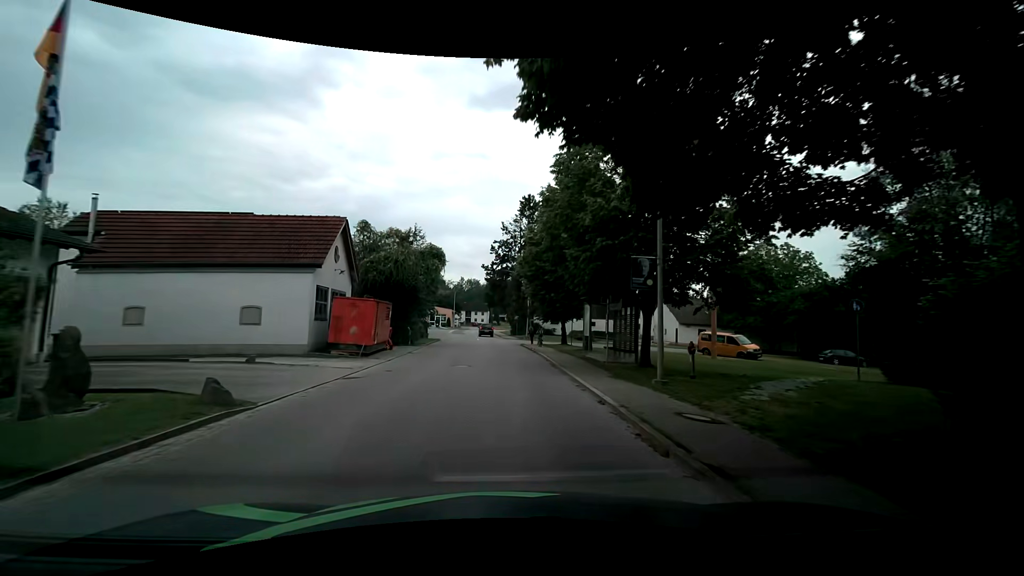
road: tertiary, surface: asphalt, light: Day
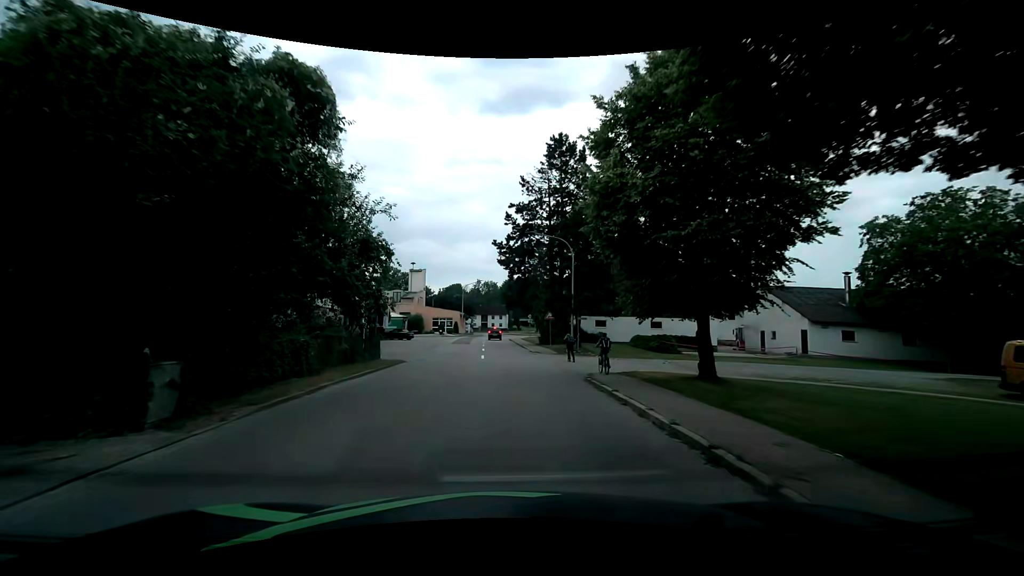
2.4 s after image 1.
(-0.5, +23.7) m; -2°
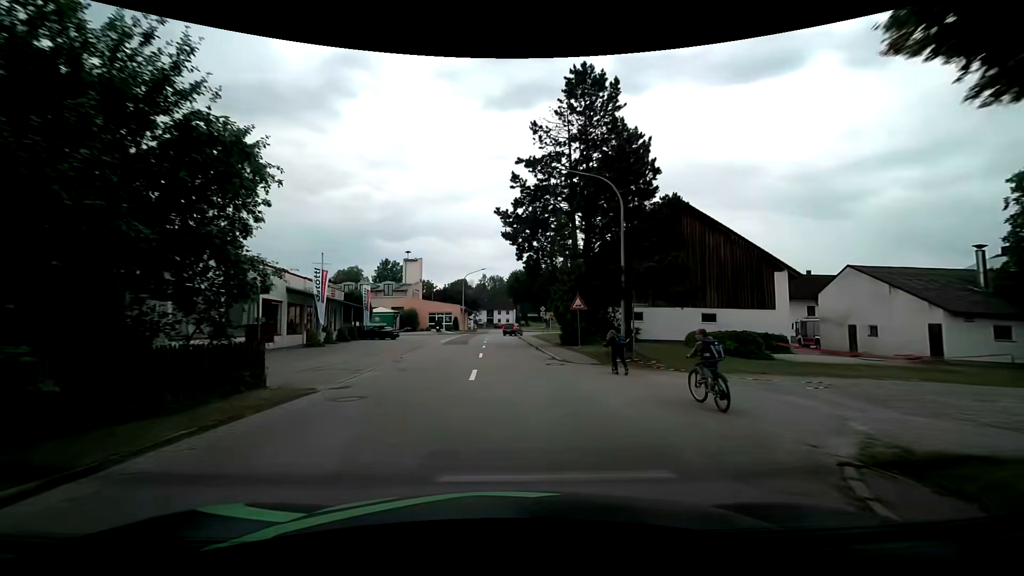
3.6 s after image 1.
(0.0, +11.8) m; -1°
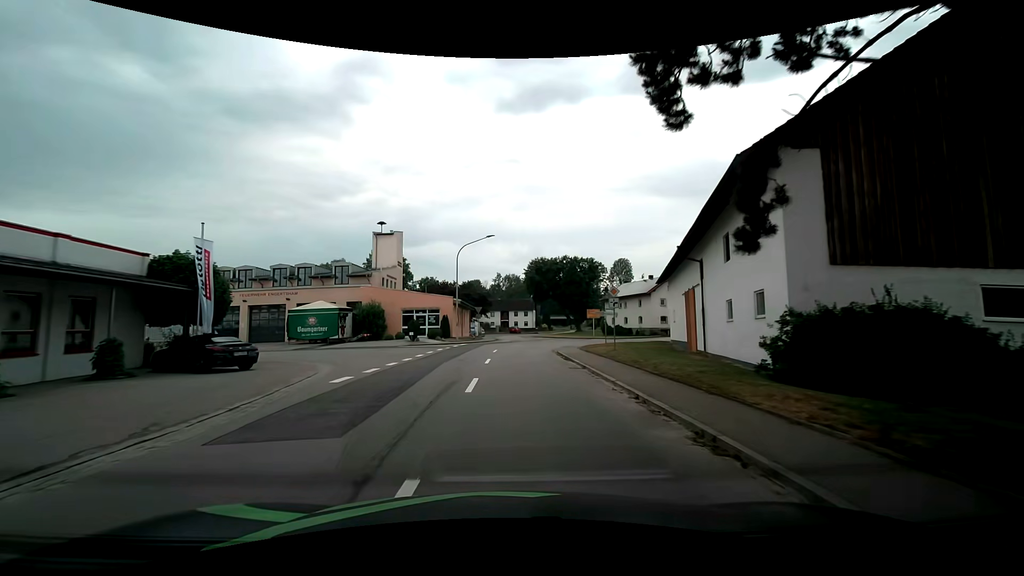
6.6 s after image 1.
(-0.4, +29.4) m; -2°
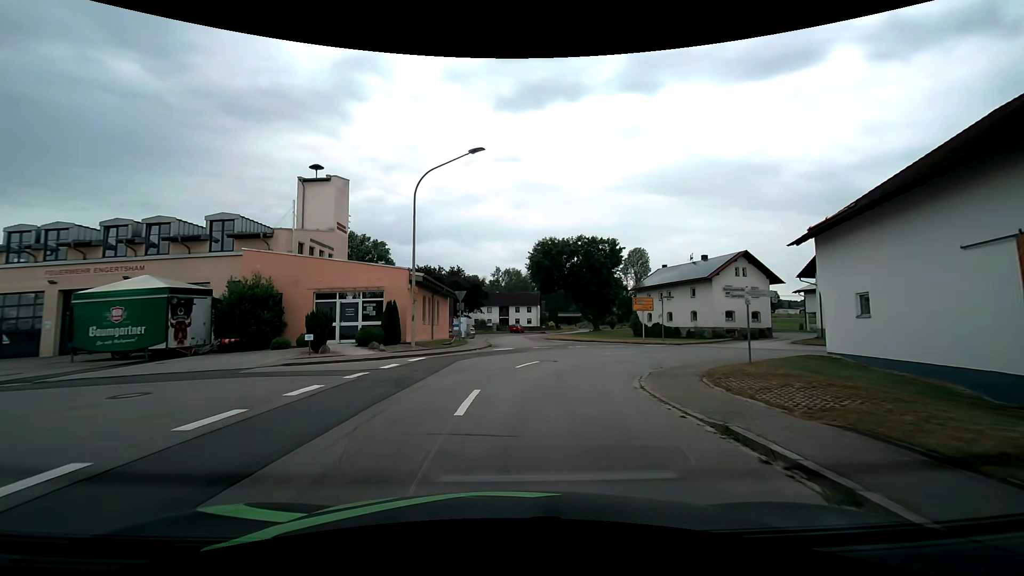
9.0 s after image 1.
(-0.2, +21.1) m; 0°
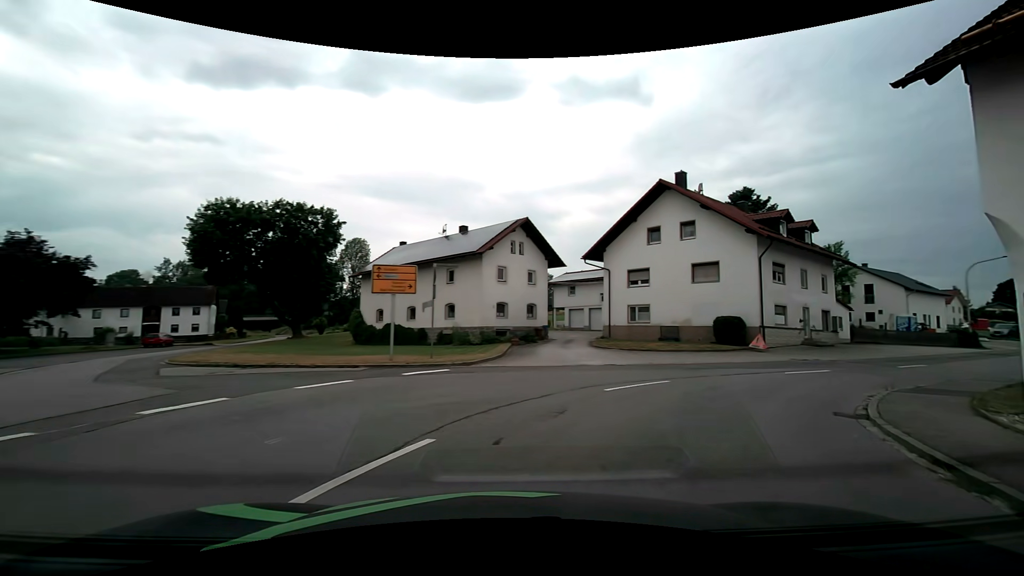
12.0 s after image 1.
(+3.3, +20.6) m; +33°
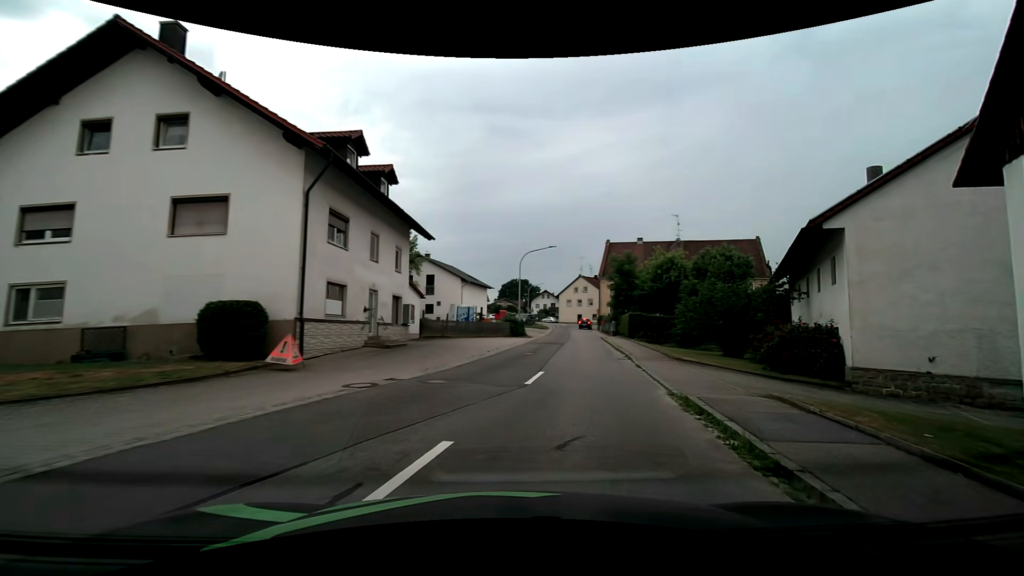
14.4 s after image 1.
(+6.1, +14.4) m; +46°
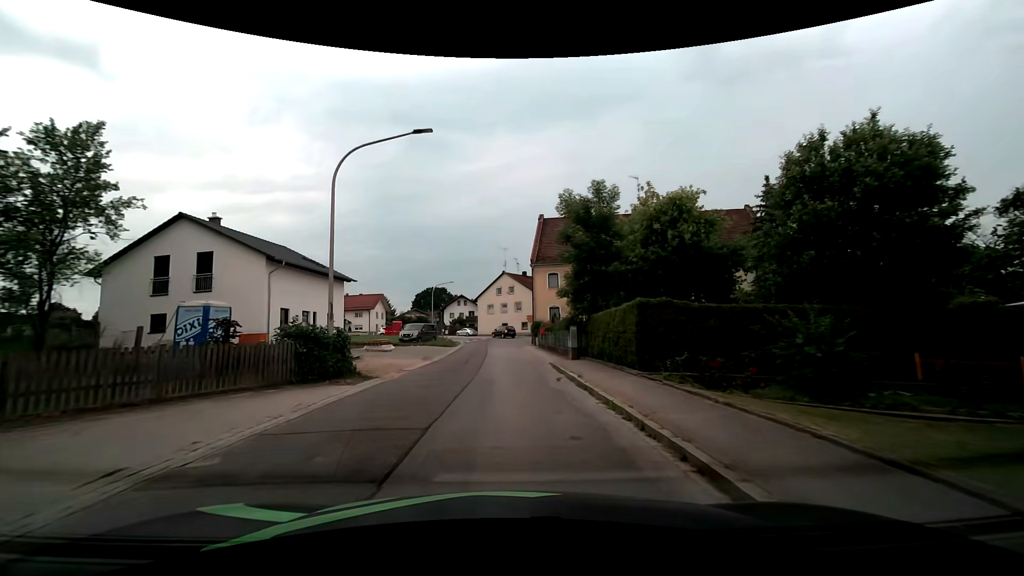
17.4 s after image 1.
(+3.6, +26.5) m; +8°
(0, +10) (0, +20) (0, +30) (-1, +40) (0, +50) (+1, +60) (+4, +69) (+11, +77) (+18, +84) (+25, +91) m
